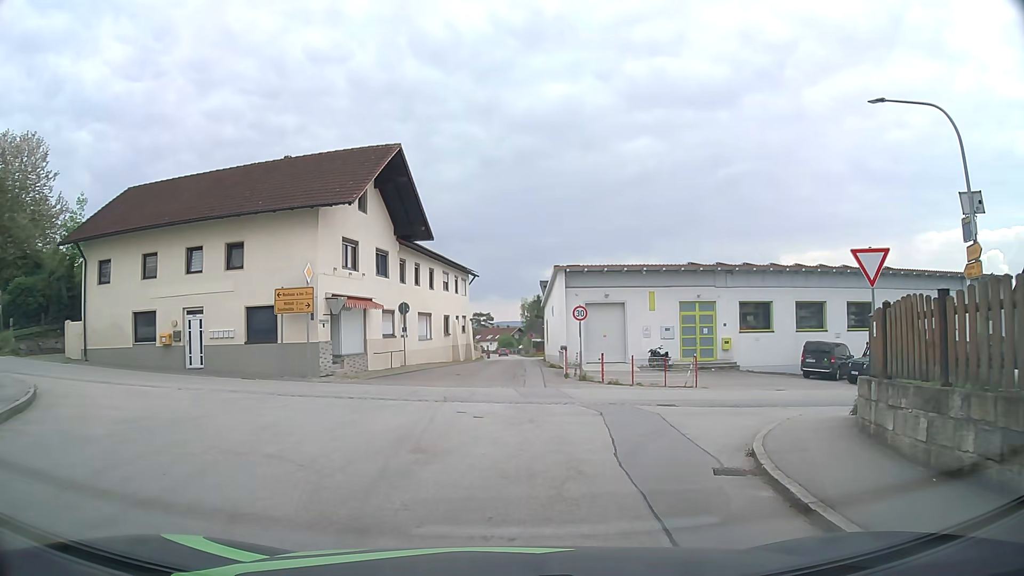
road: tertiary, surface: asphalt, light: Day
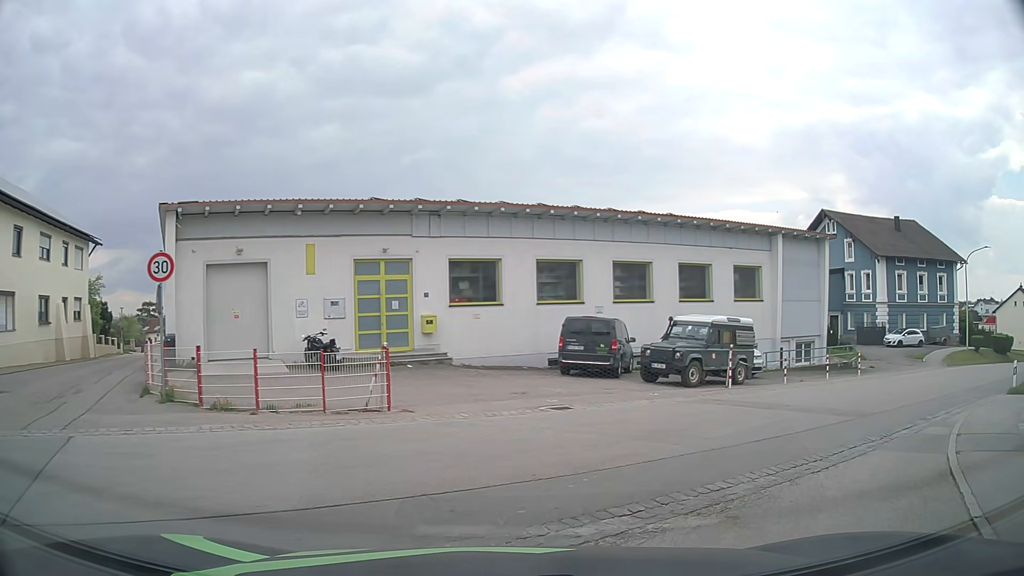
(+2.6, +12.7) m; +27°
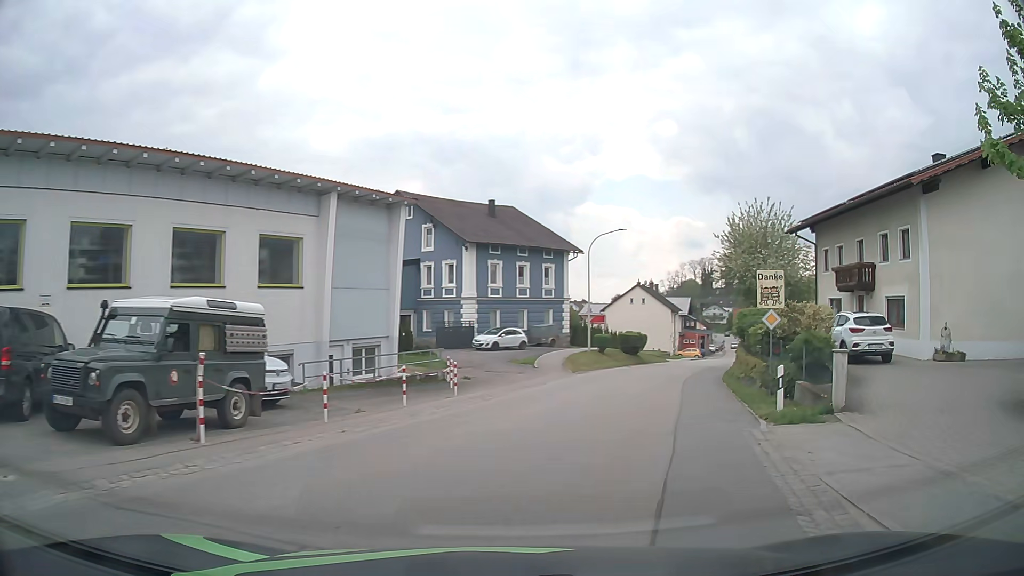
(+3.8, +10.1) m; +39°
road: secondary
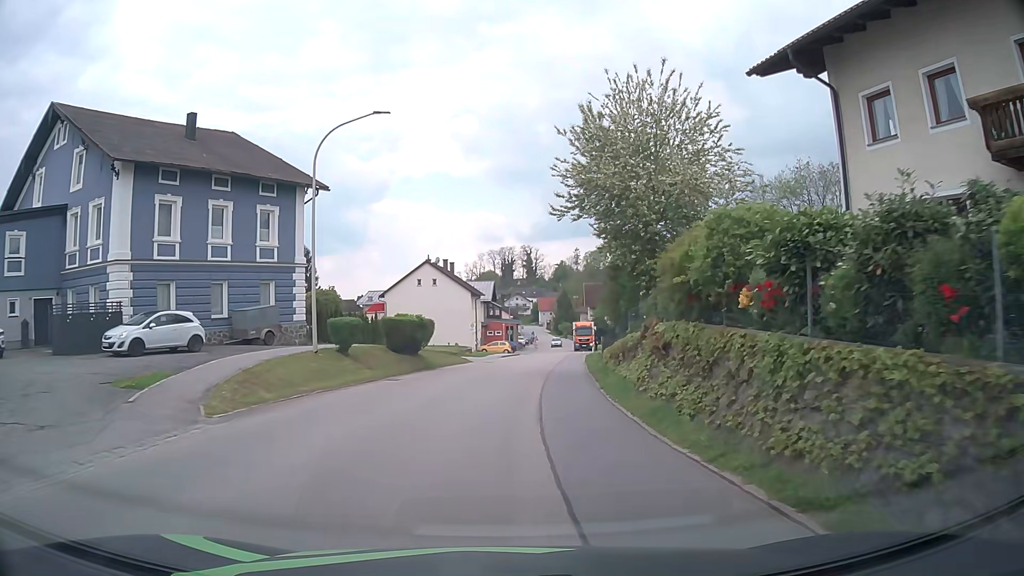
(+4.5, +22.0) m; +17°
